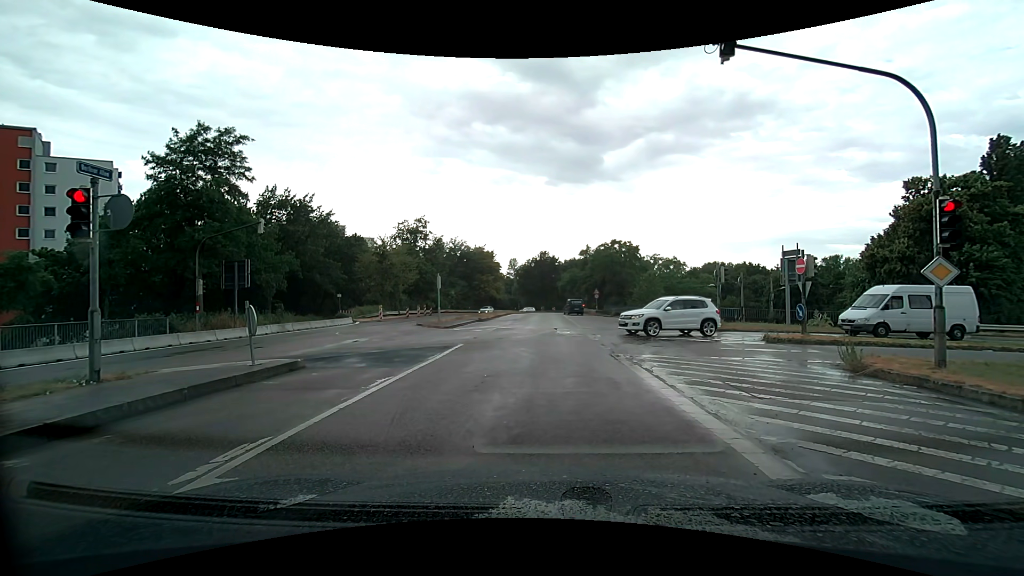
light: Day
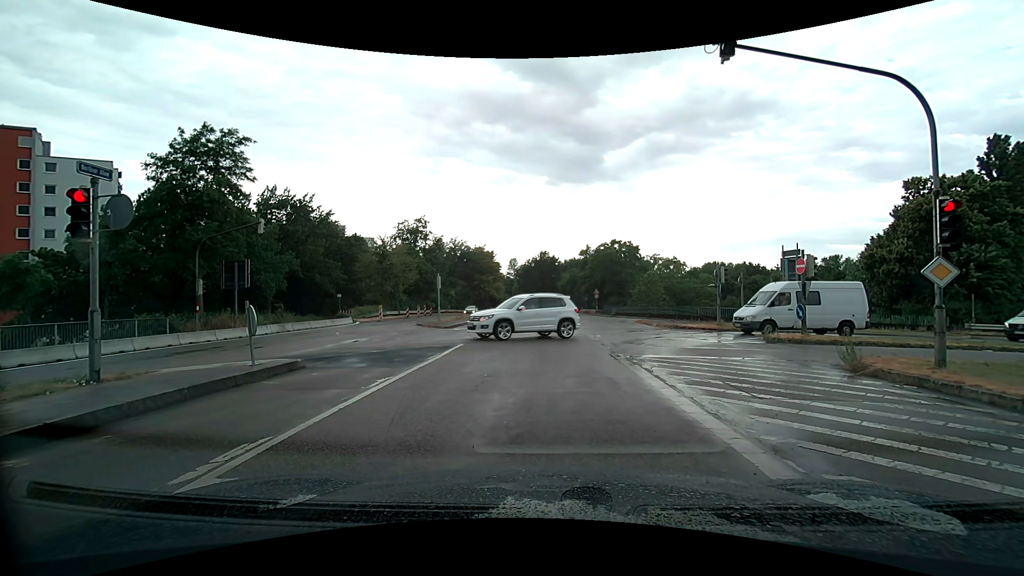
(0.0, 0.0) m; 0°
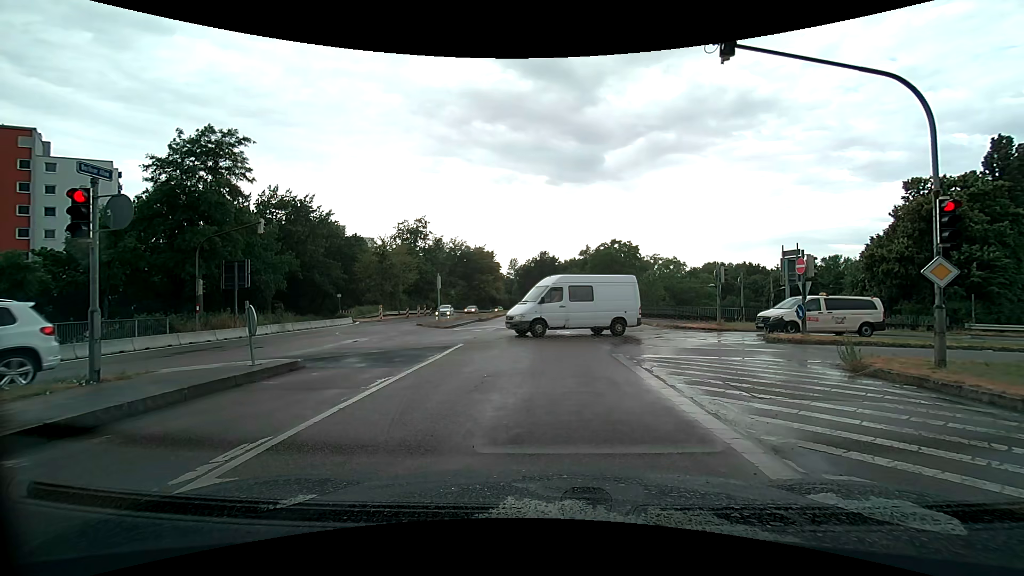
(0.0, 0.0) m; 0°
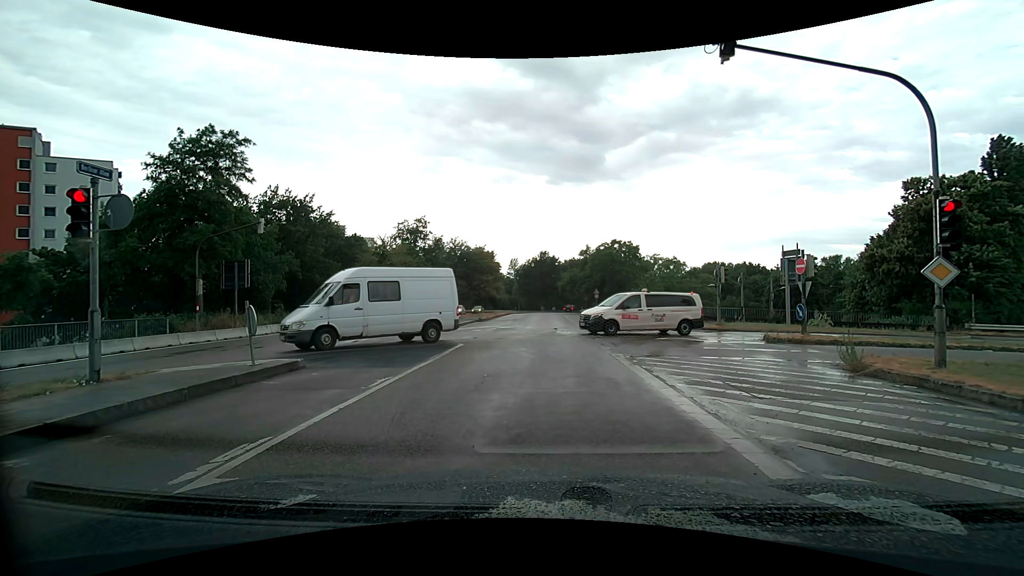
(0.0, 0.0) m; 0°
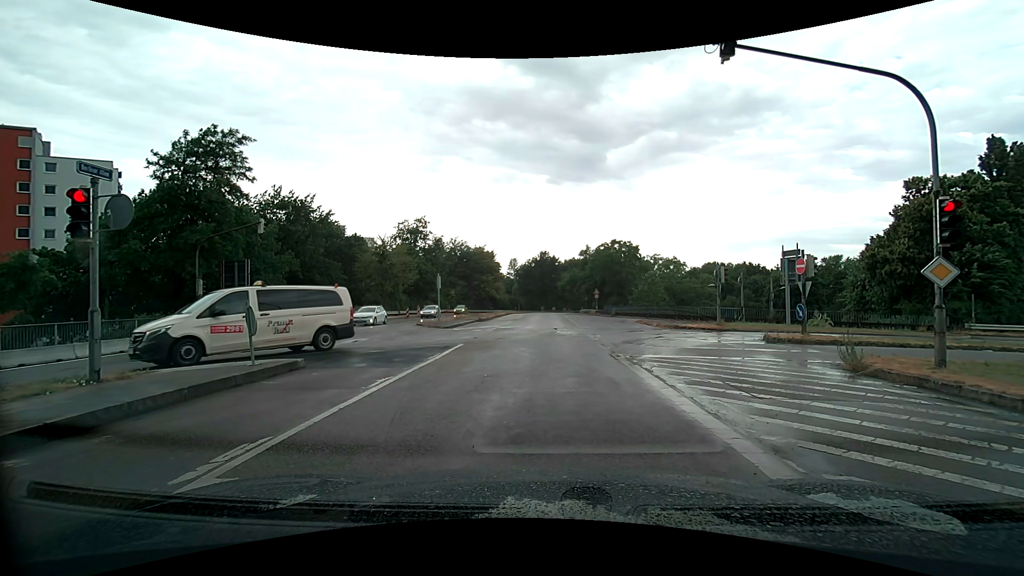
(0.0, 0.0) m; 0°
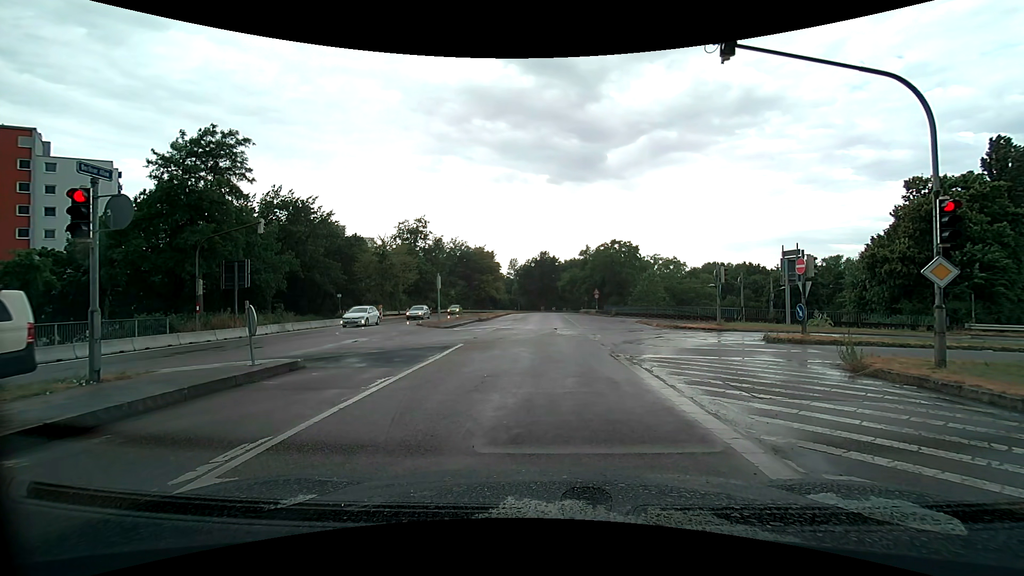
(0.0, 0.0) m; 0°
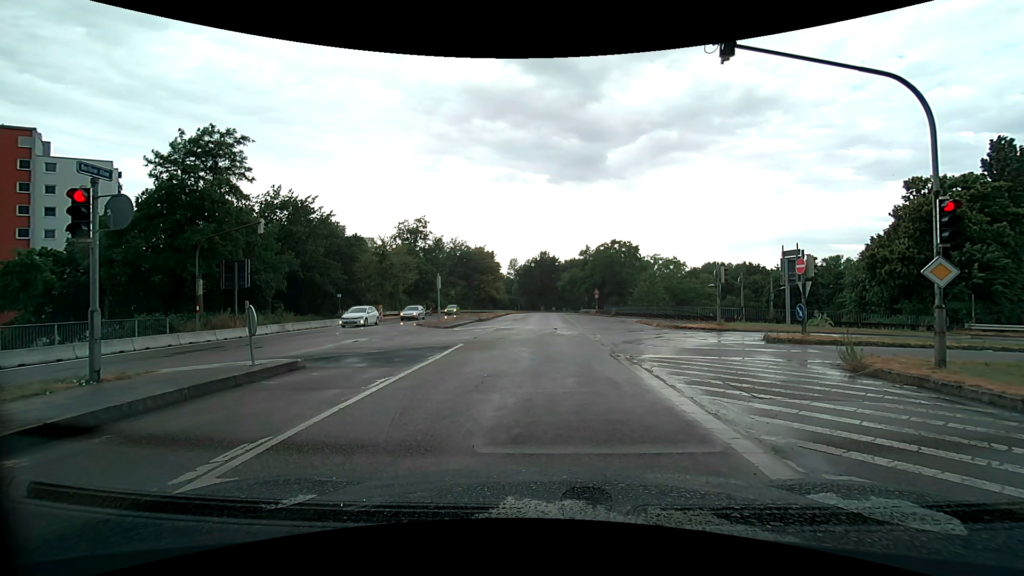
(0.0, 0.0) m; 0°
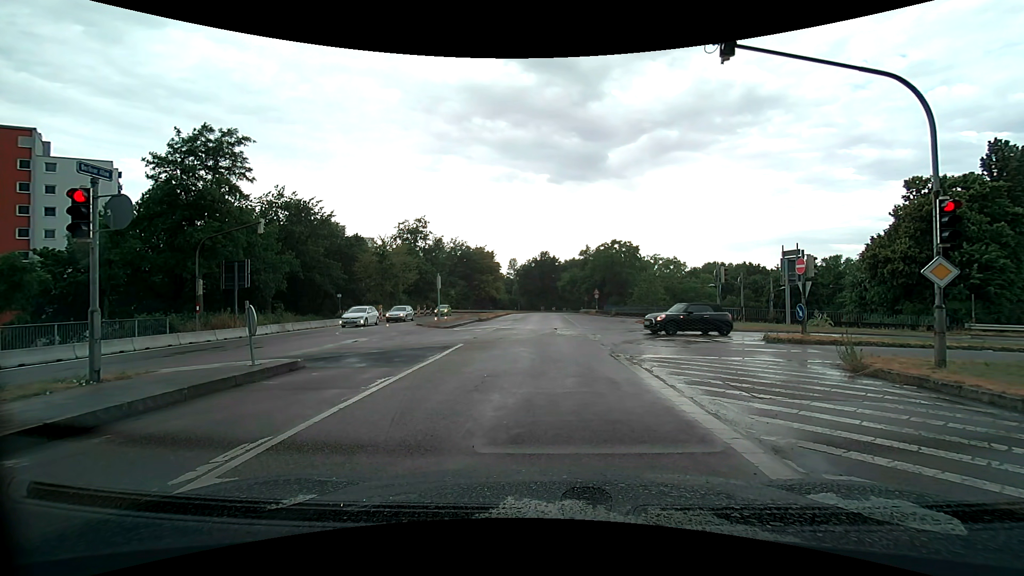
(0.0, 0.0) m; 0°
(0, +10) (+1, +20) (+1, +30) (+1, +40) (+1, +50) (+1, +60) (+1, +70) (+2, +80) (+2, +90) (+3, +100) m
